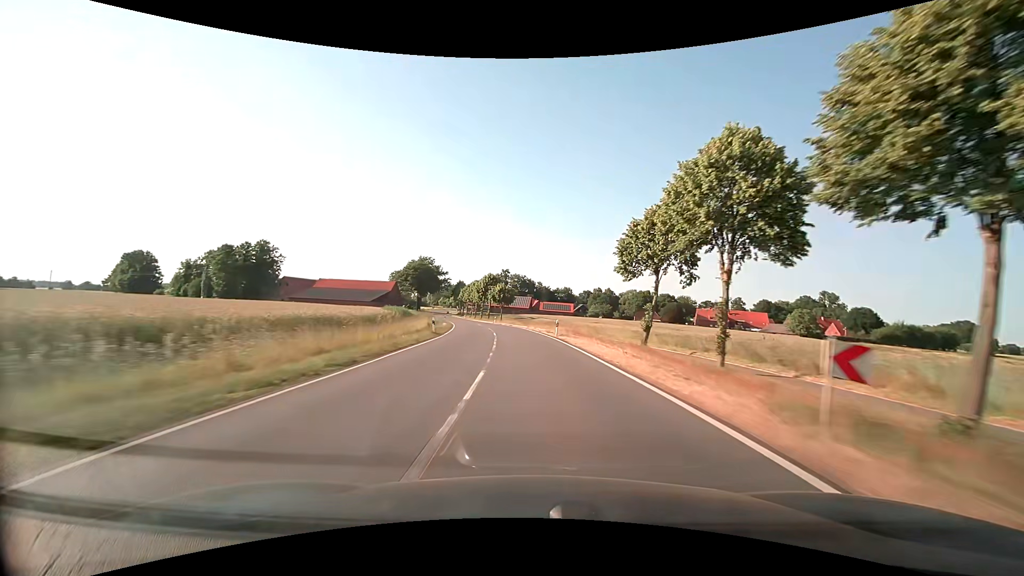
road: secondary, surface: asphalt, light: Day
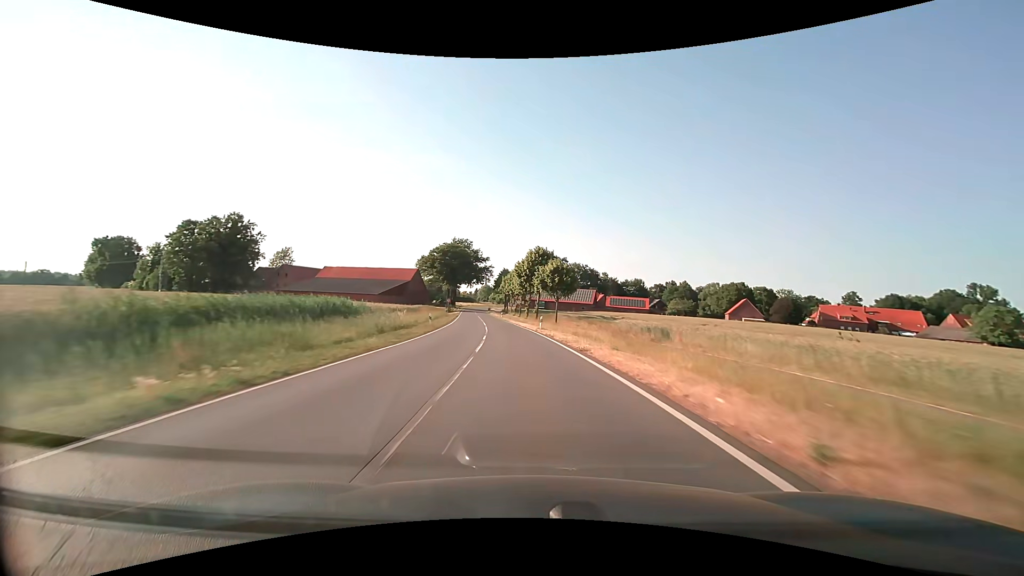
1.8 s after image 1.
(-2.3, +44.3) m; -6°
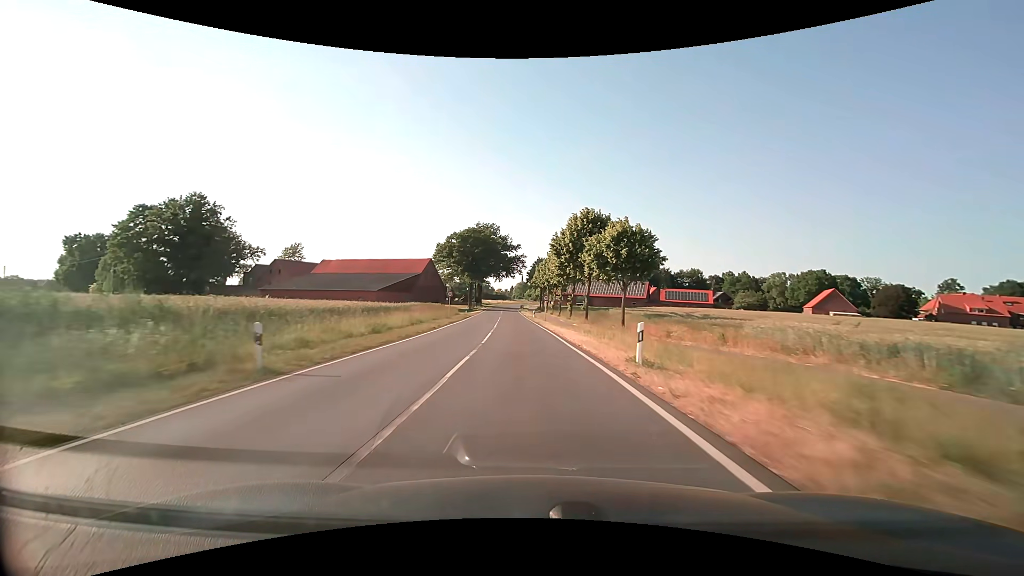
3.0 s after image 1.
(-0.9, +26.3) m; -4°
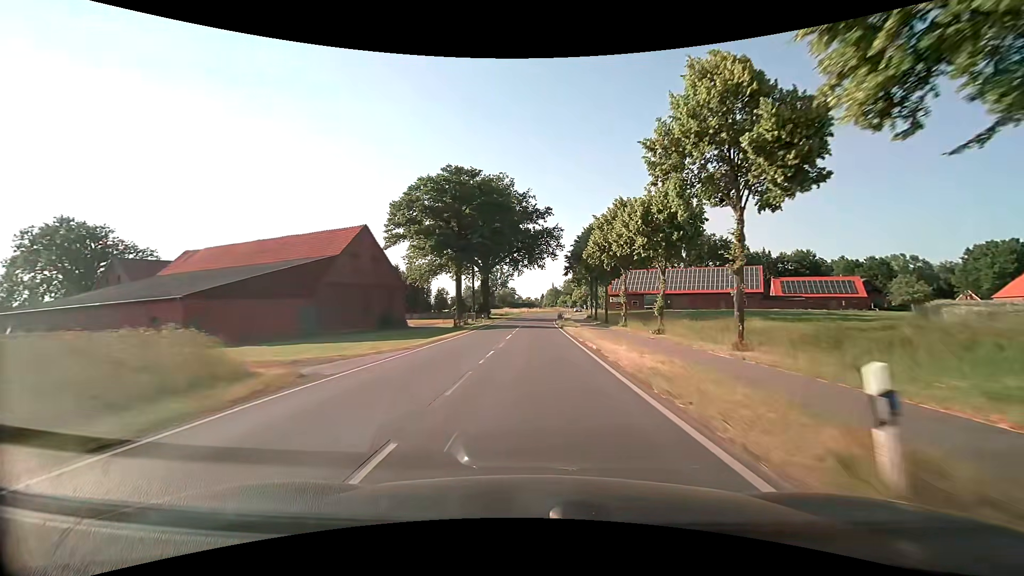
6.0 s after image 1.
(-2.6, +56.5) m; -4°
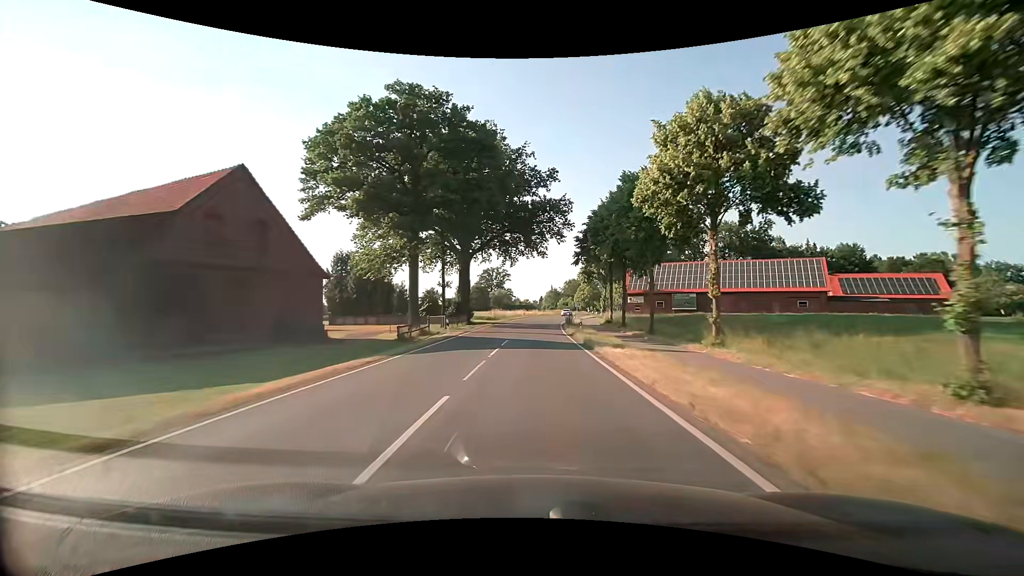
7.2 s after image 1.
(-0.1, +21.4) m; 0°
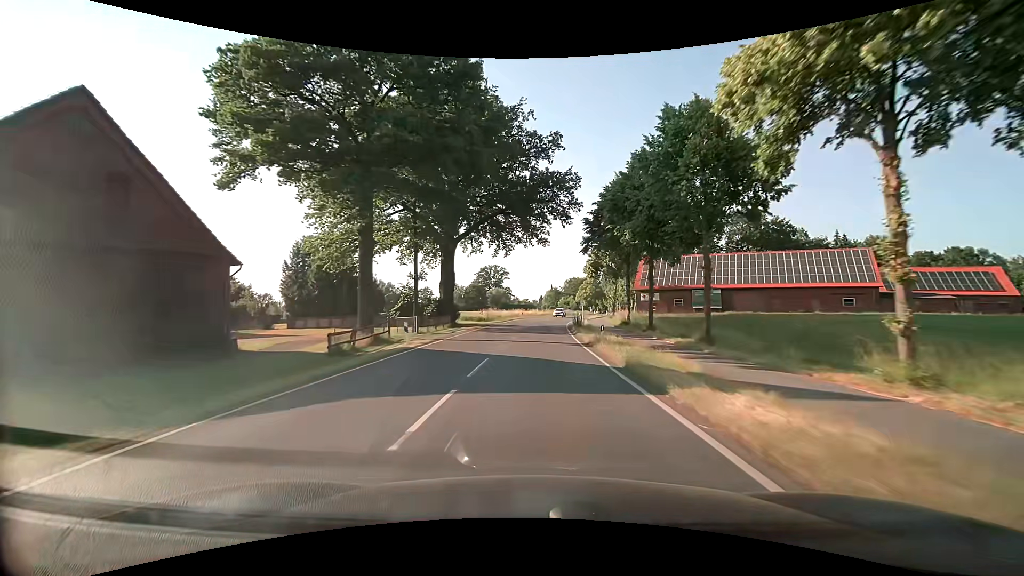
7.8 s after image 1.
(-0.1, +10.7) m; -1°
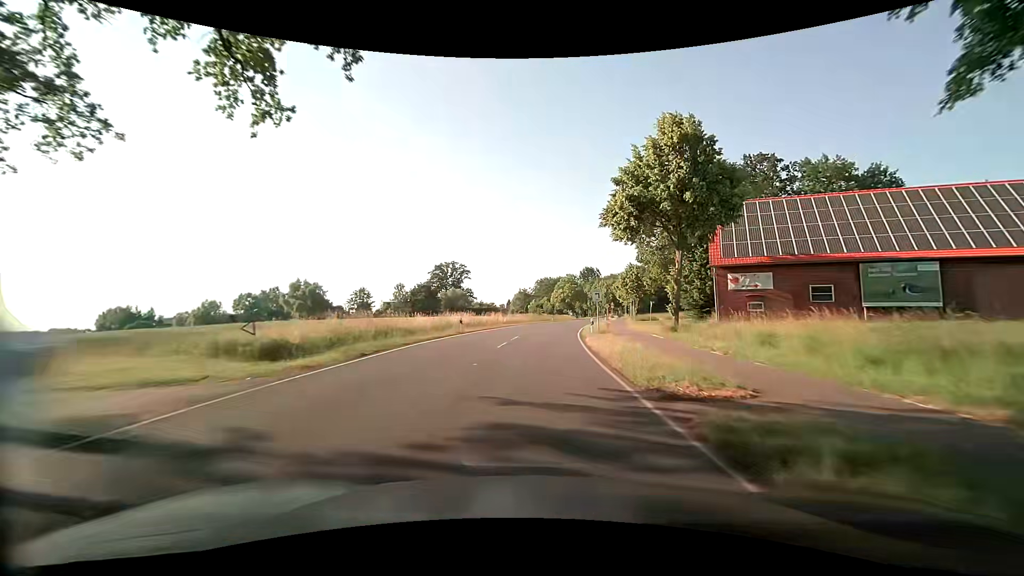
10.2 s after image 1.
(+1.1, +41.9) m; +4°
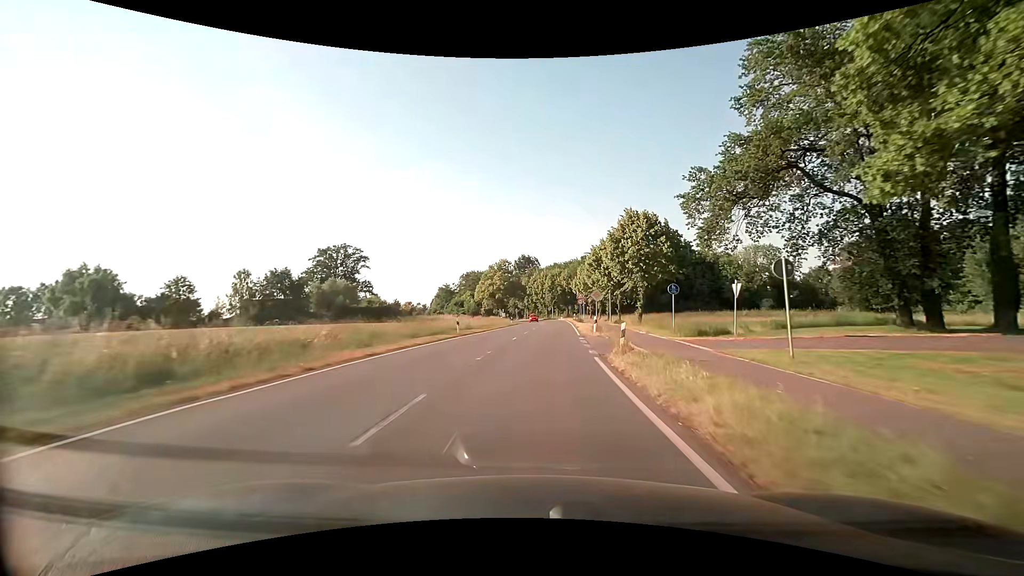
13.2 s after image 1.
(+3.1, +50.8) m; +7°
(0, +10) (+1, +20) (+1, +30) (+2, +40) (+2, +50) (+3, +60) (+3, +70) (+3, +80) (+3, +90) (+3, +100) m
